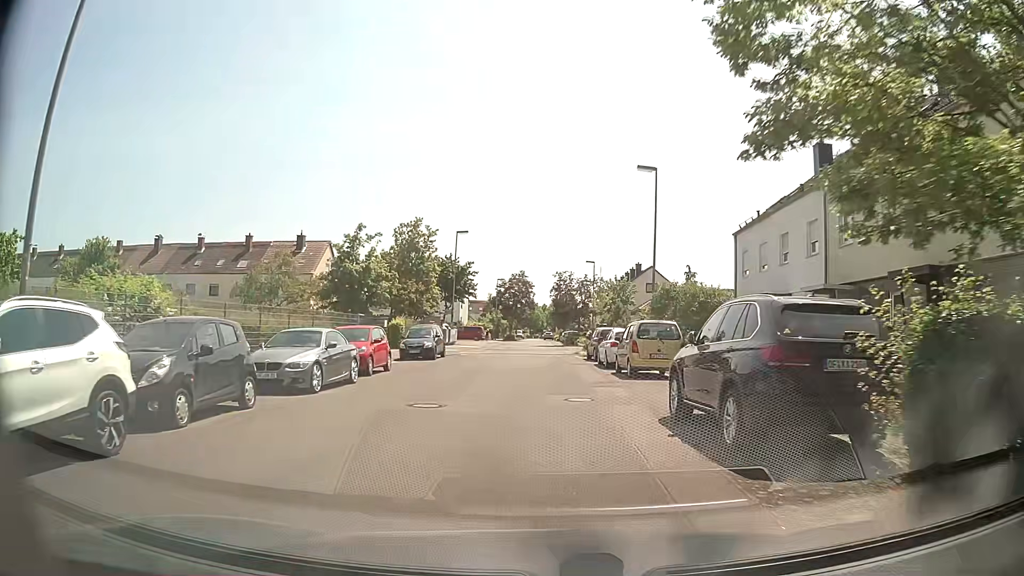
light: Day
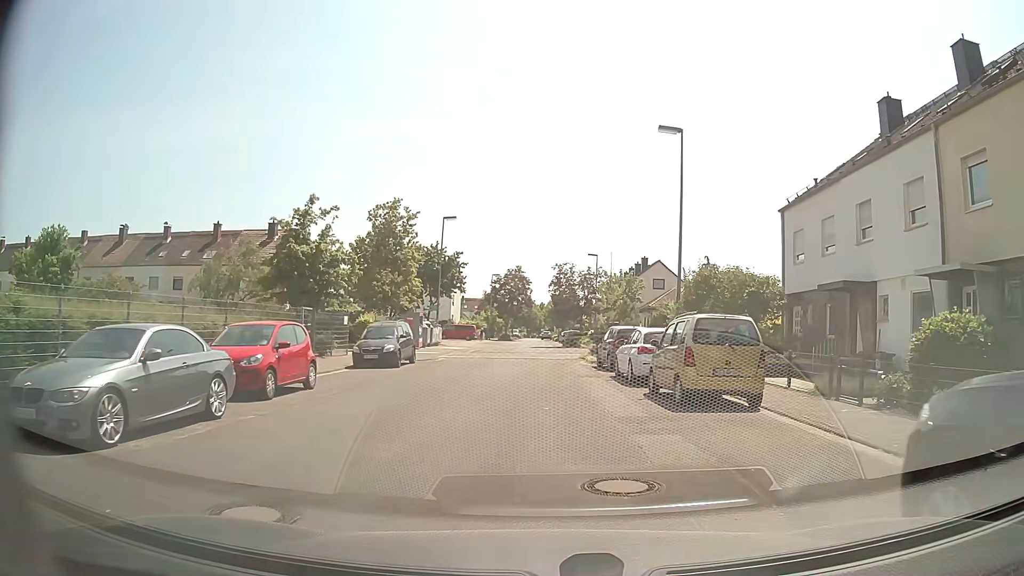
(0.0, +7.3) m; +1°
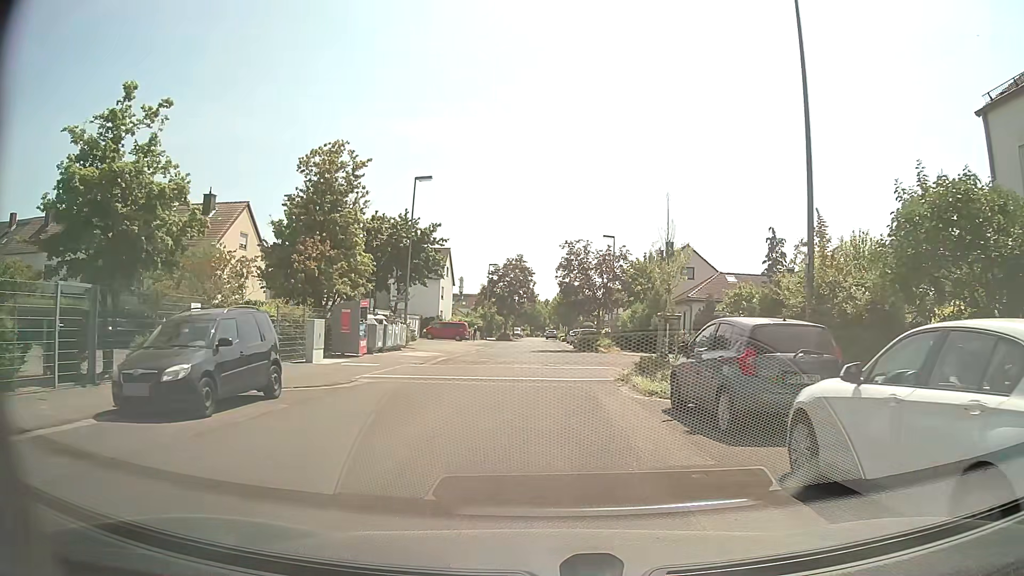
(-0.1, +14.2) m; -1°
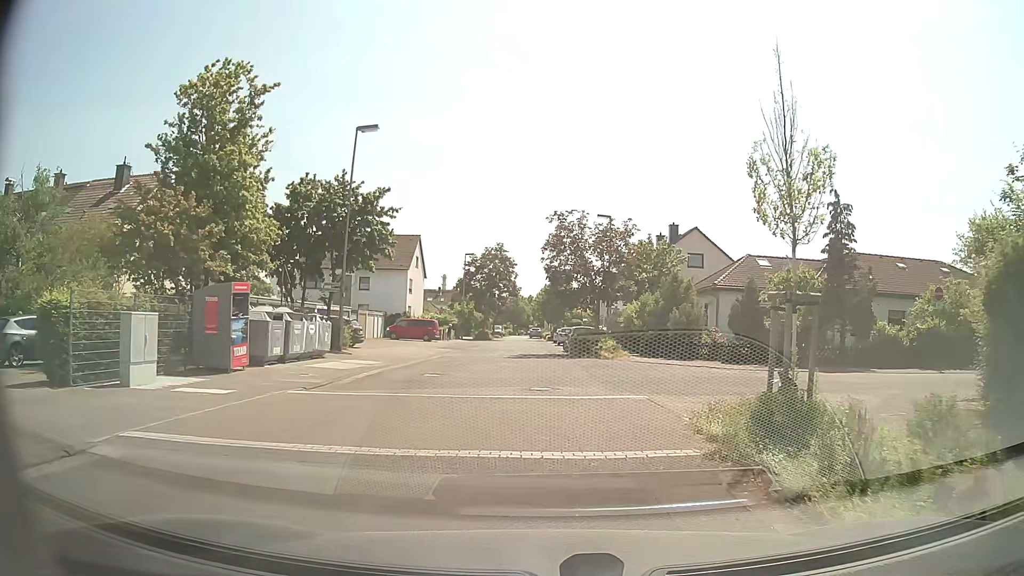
(0.0, +10.3) m; +2°
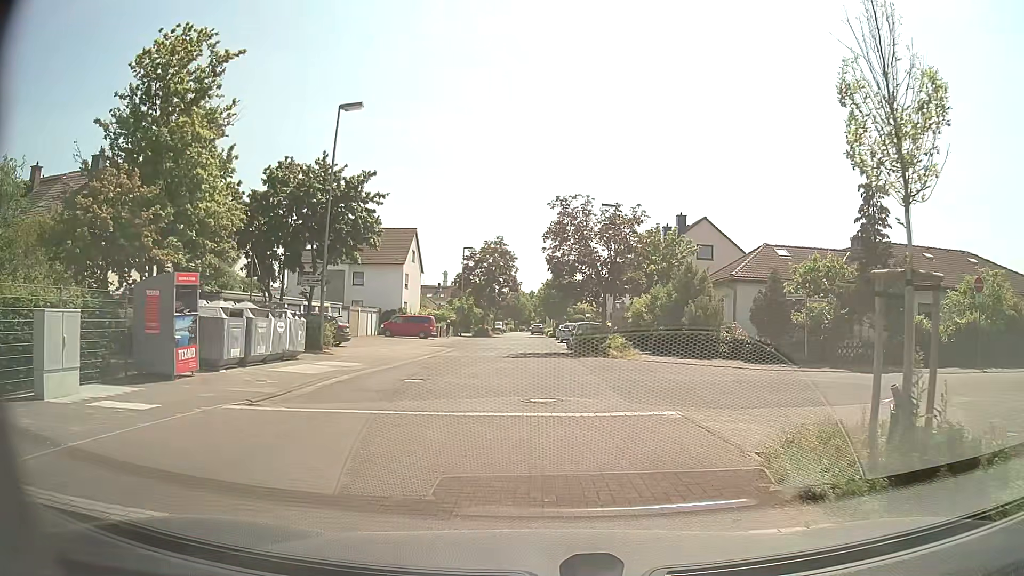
(0.0, +2.8) m; -1°
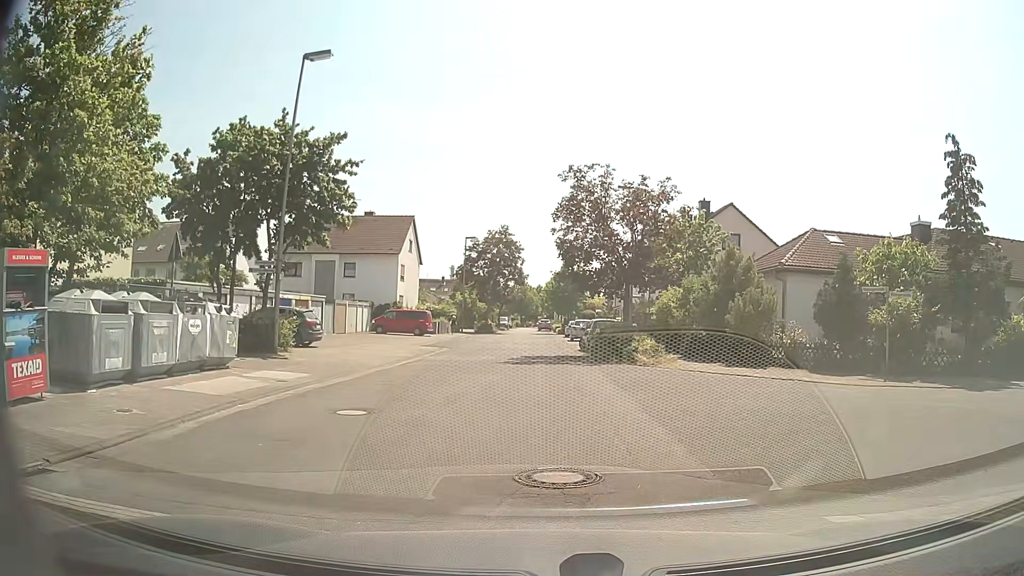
(0.0, +5.4) m; -2°
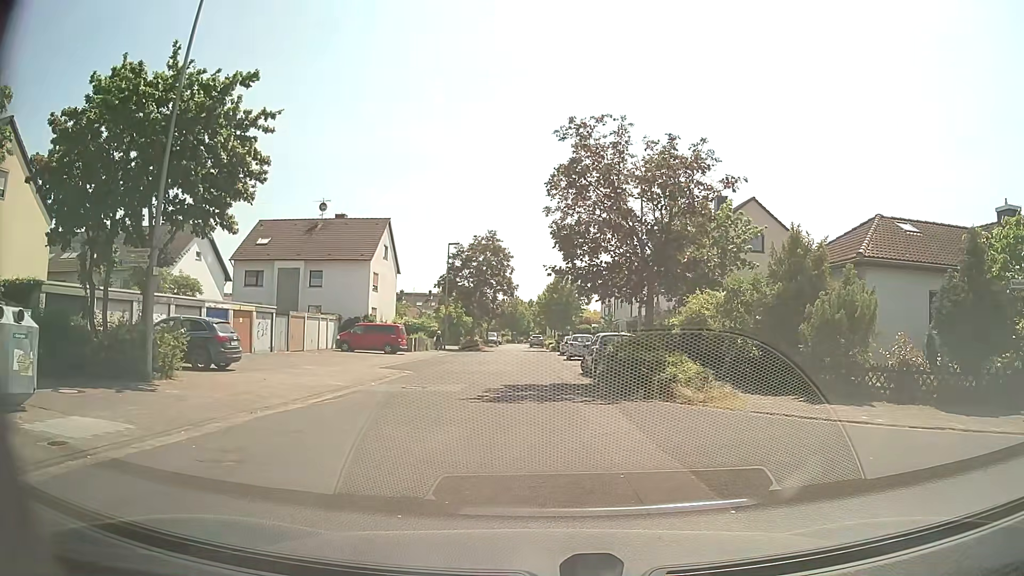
(+0.2, +7.6) m; 0°
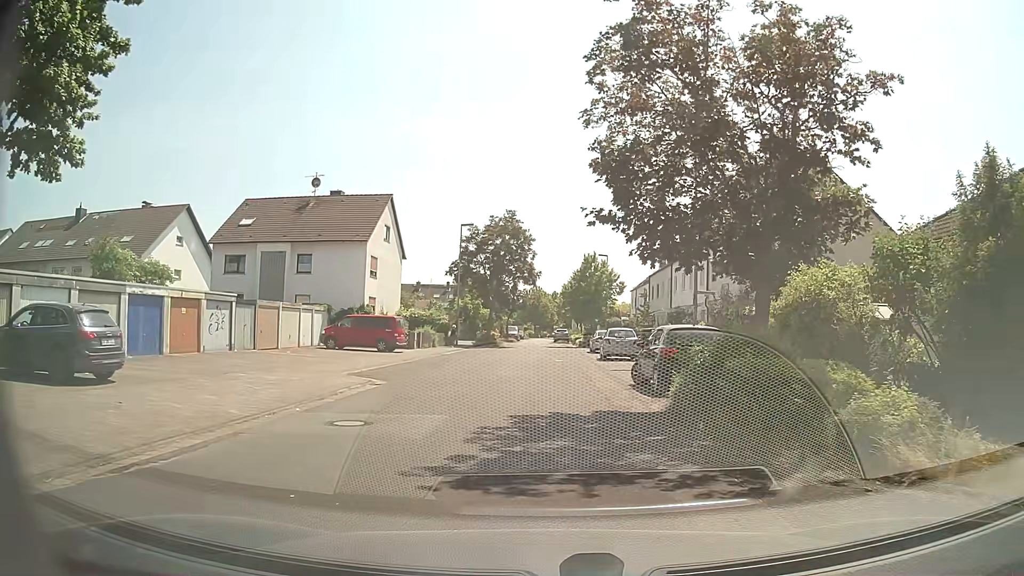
(0.0, +8.1) m; -1°
